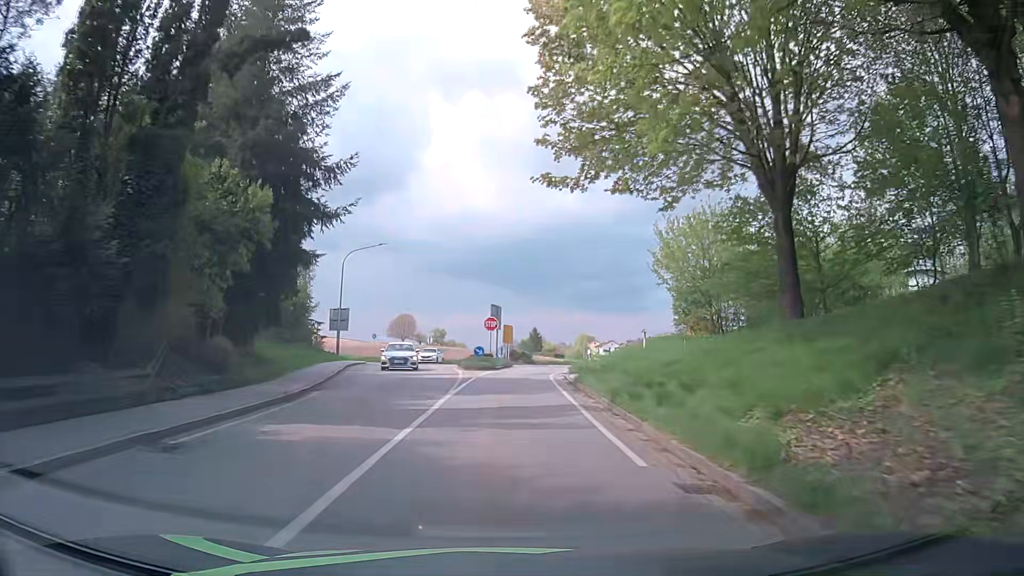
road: tertiary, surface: asphalt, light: Day
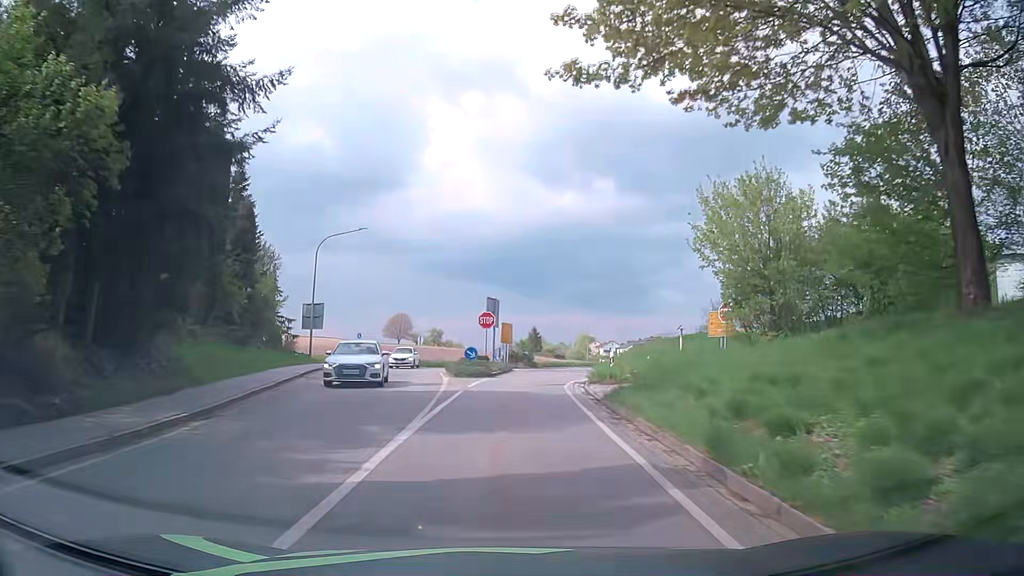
(0.0, +7.2) m; 0°
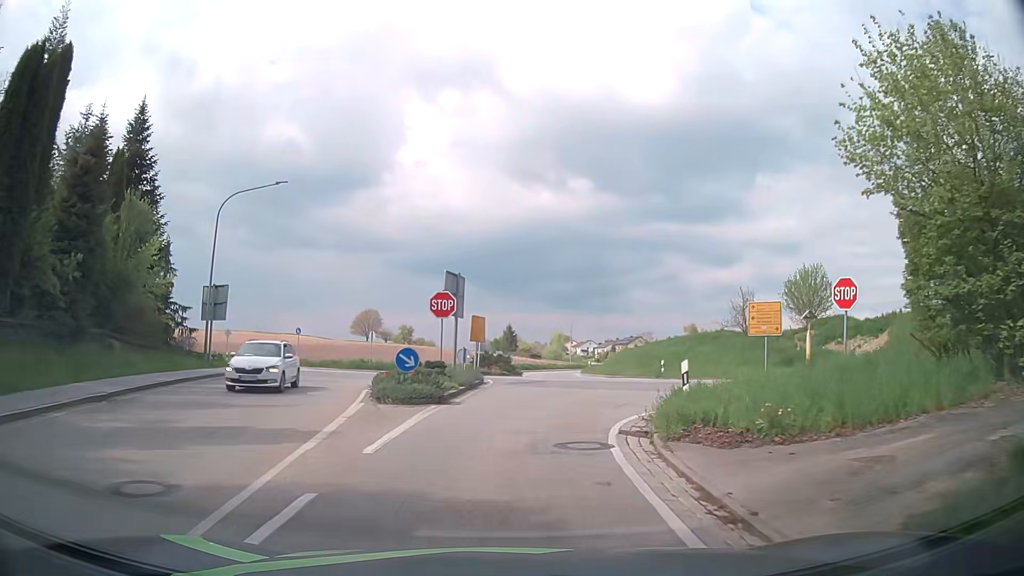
(+0.3, +13.0) m; +2°
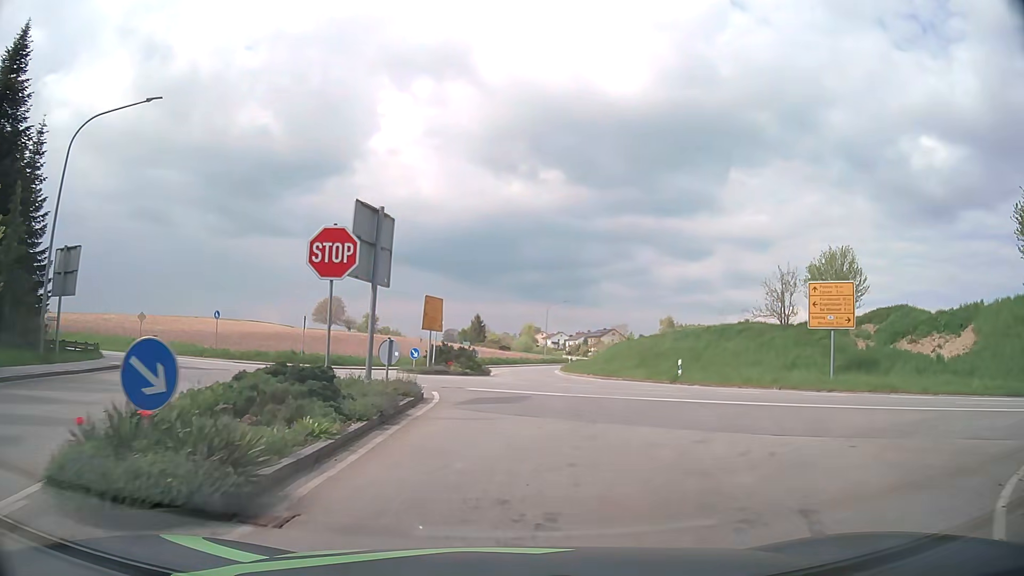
(+0.3, +11.0) m; +3°
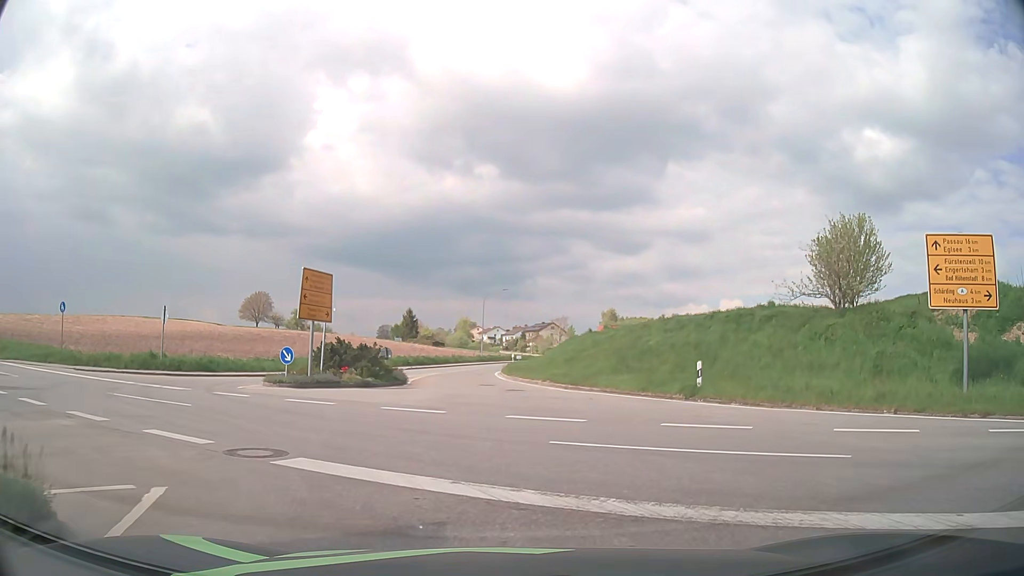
(+0.5, +11.6) m; +5°
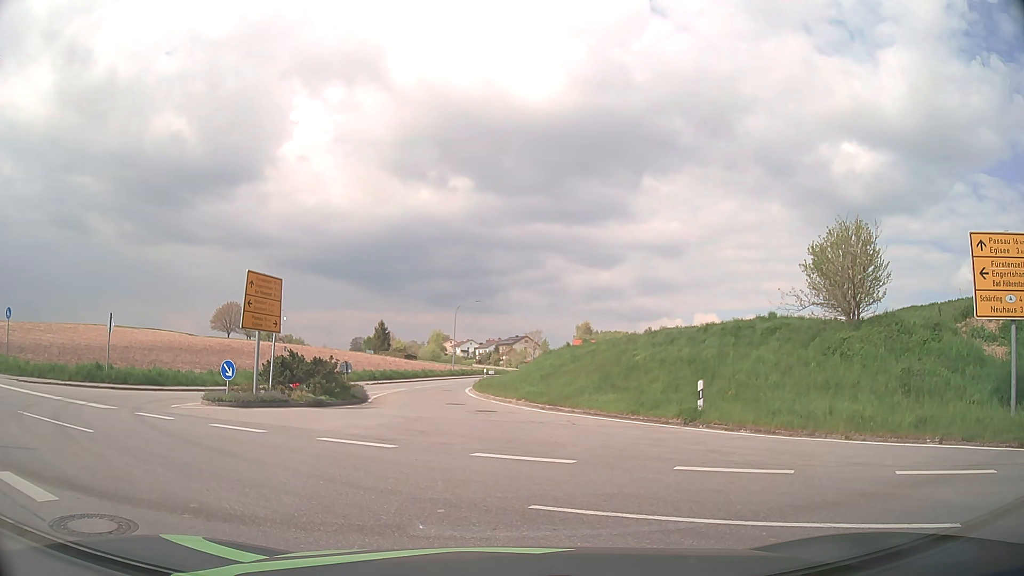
(+0.1, +2.7) m; +3°
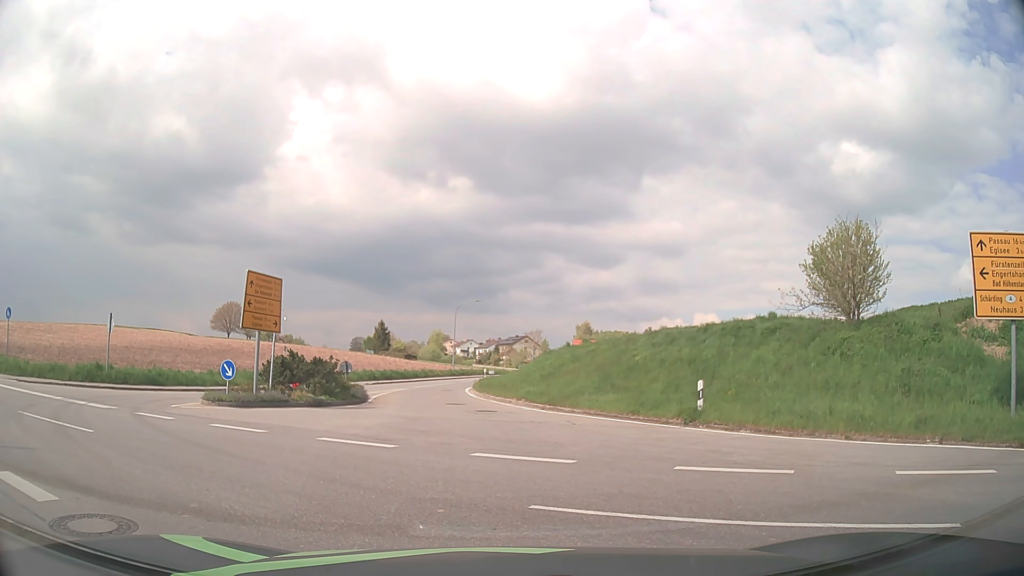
(0.0, 0.0) m; 0°
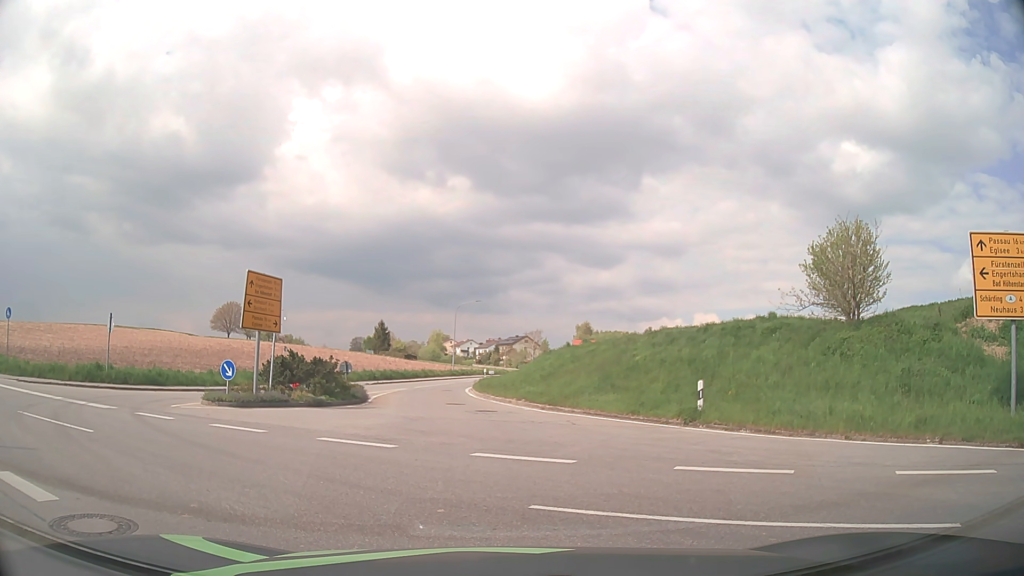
(0.0, 0.0) m; 0°
(-2, +9) (-10, +16) (-19, +20) (-28, +24) (-37, +28) (-47, +32) (-56, +36) (-65, +40) (-74, +44) (-84, +48) m
